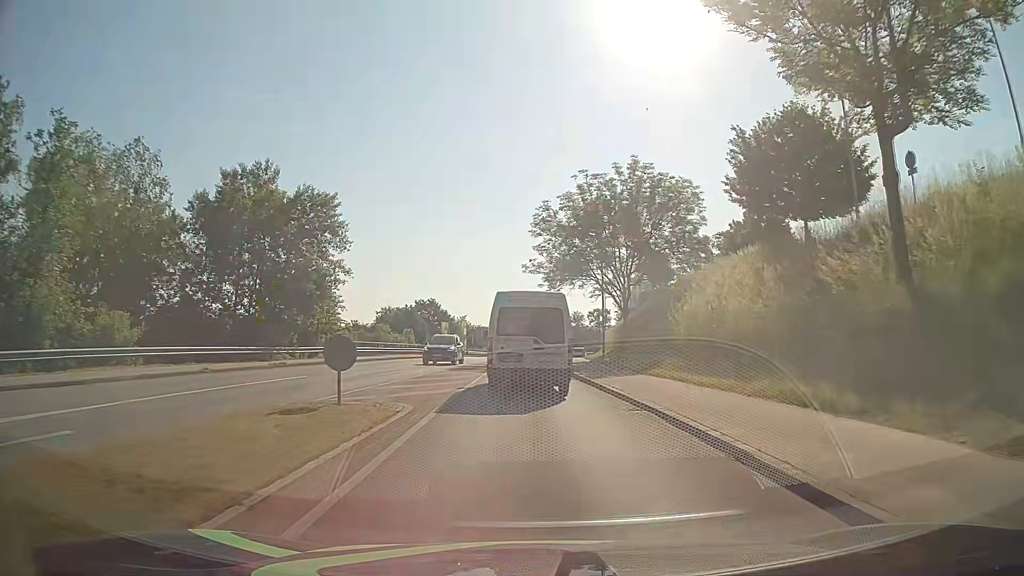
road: tertiary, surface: asphalt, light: Day
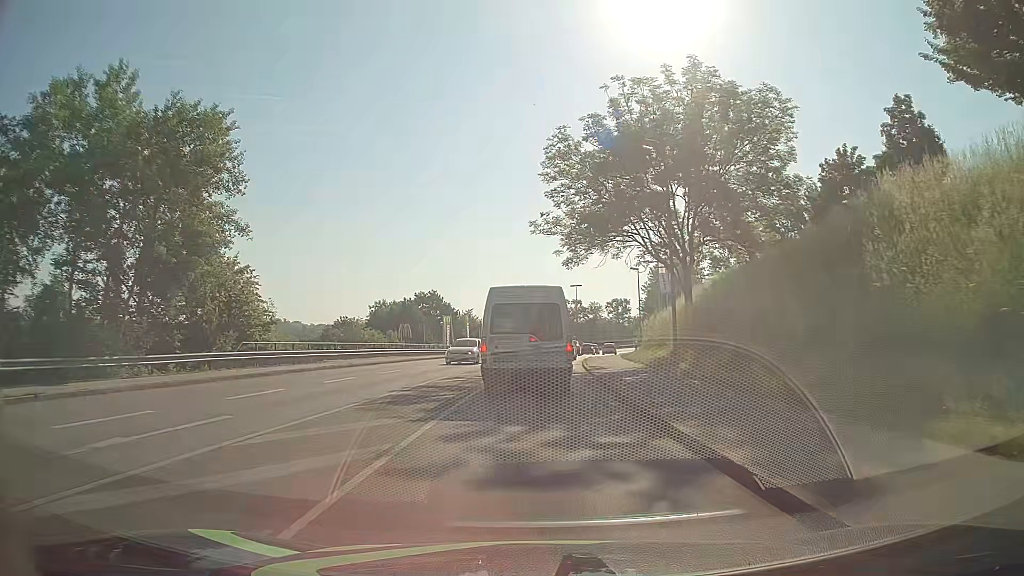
(-0.1, +17.3) m; -1°
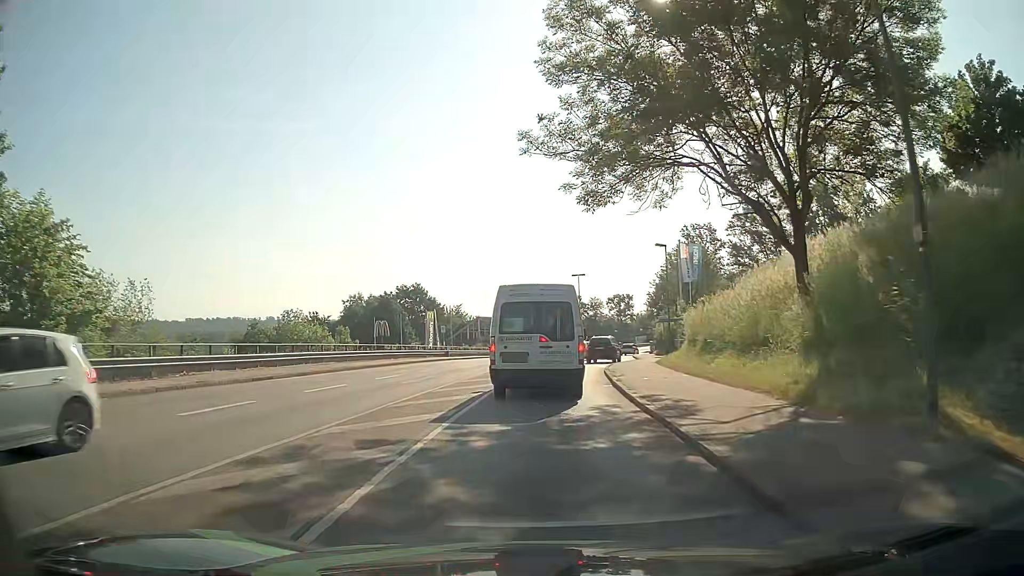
(-0.1, +15.2) m; 0°
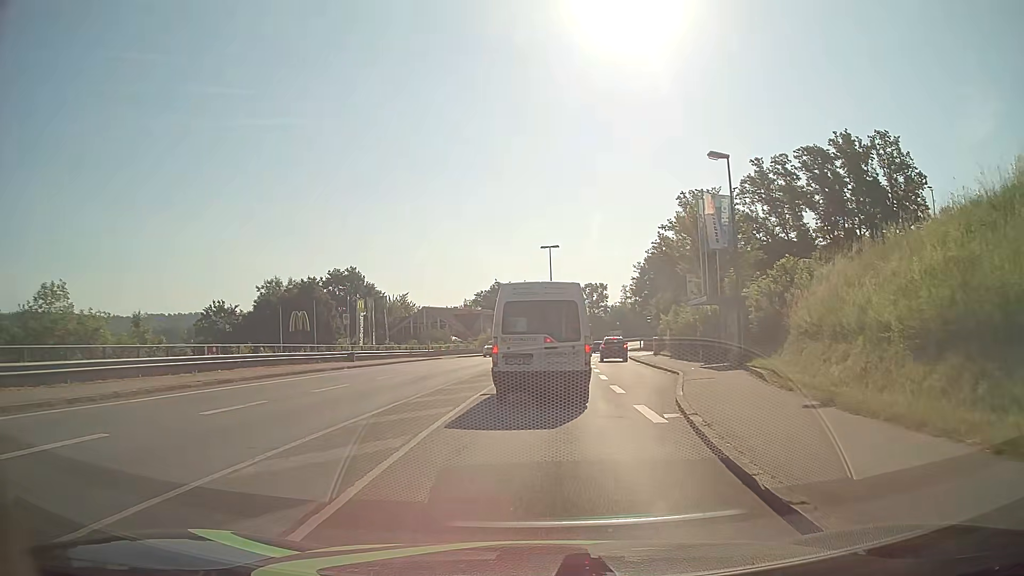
(+0.5, +23.2) m; +3°
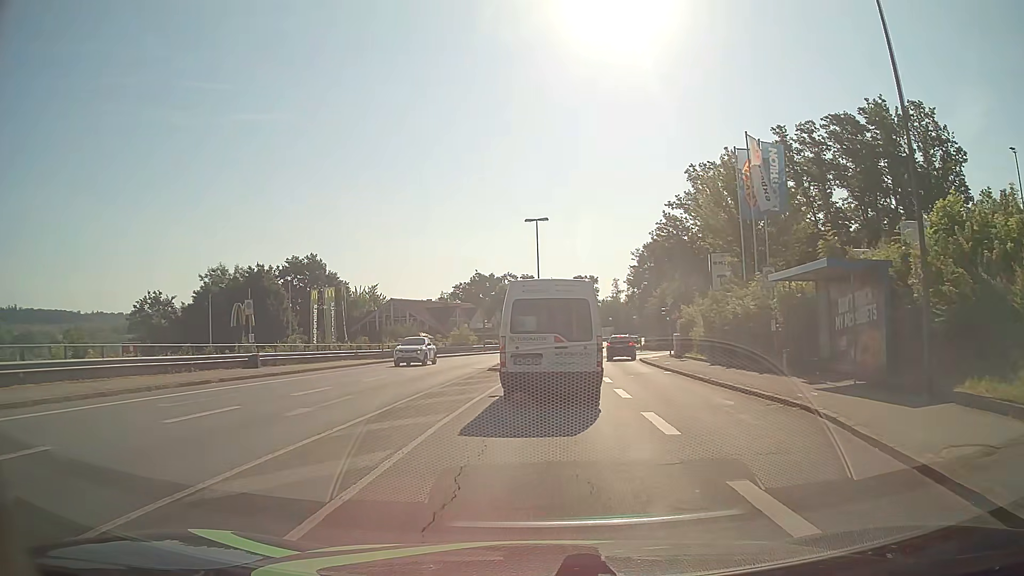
(+0.2, +13.2) m; +2°
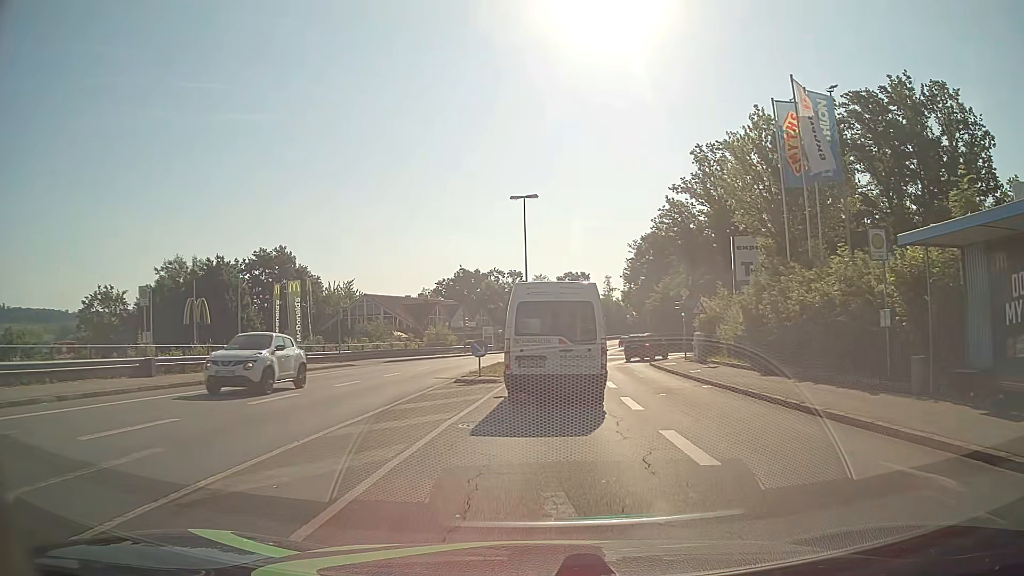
(+0.1, +8.3) m; +1°
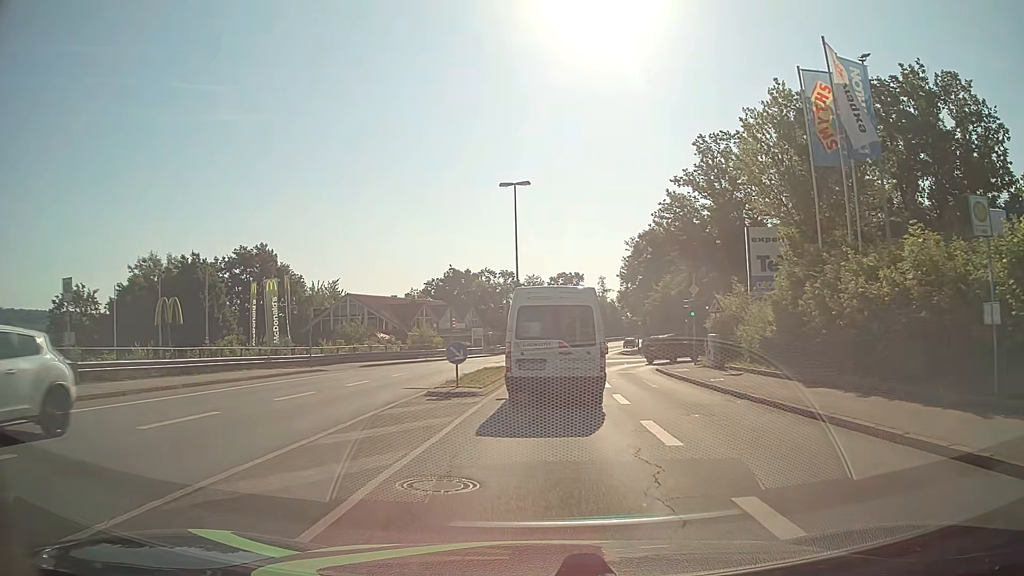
(0.0, +4.2) m; +1°
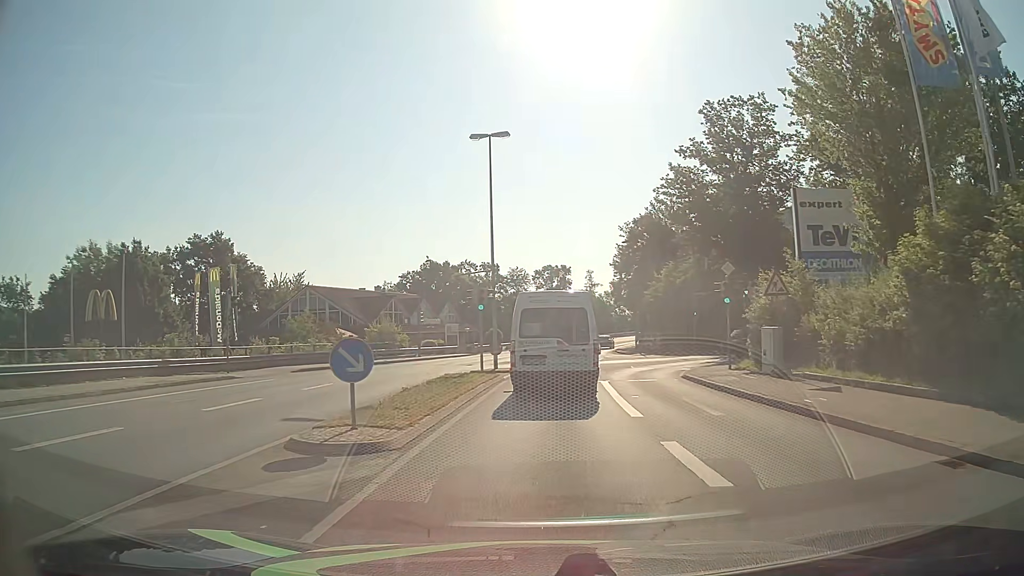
(+0.1, +9.0) m; +1°
(0, +10) (+1, +20) (+1, +30) (+2, +40) (+3, +50) (+5, +60) (+7, +70) (+9, +79) (+11, +89) (+14, +99) m
